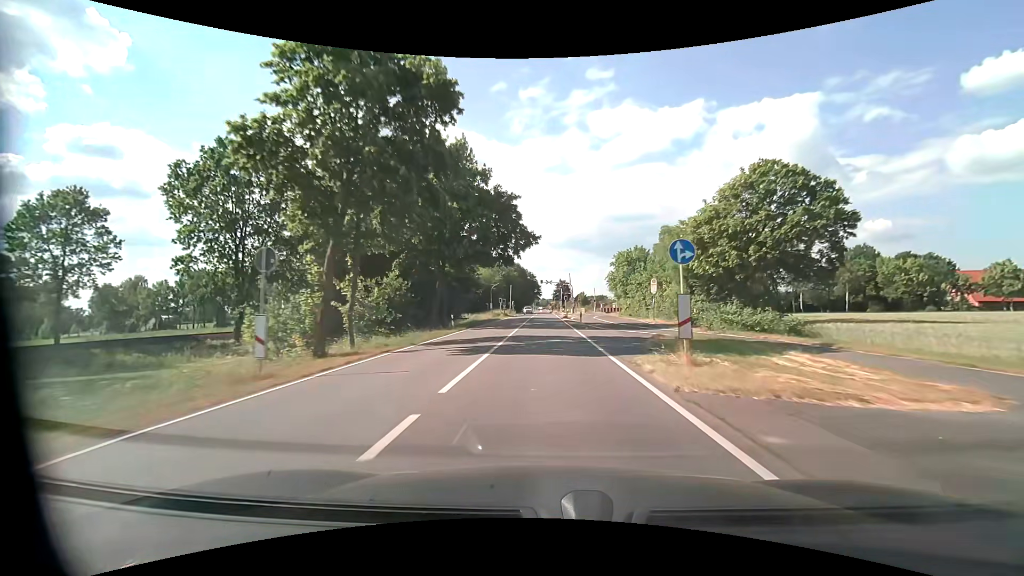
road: tertiary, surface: asphalt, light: Day
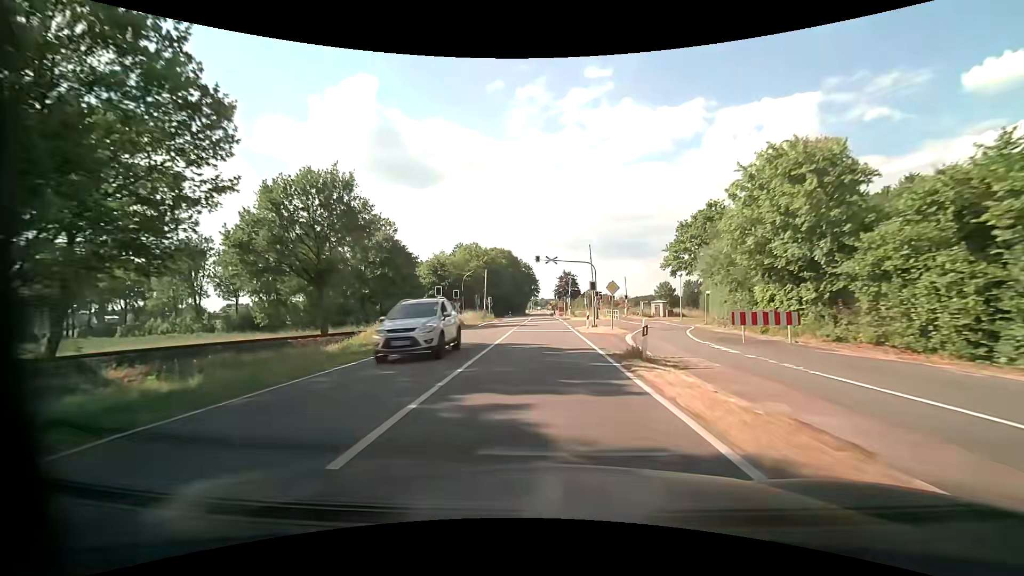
(+0.1, +44.3) m; 0°
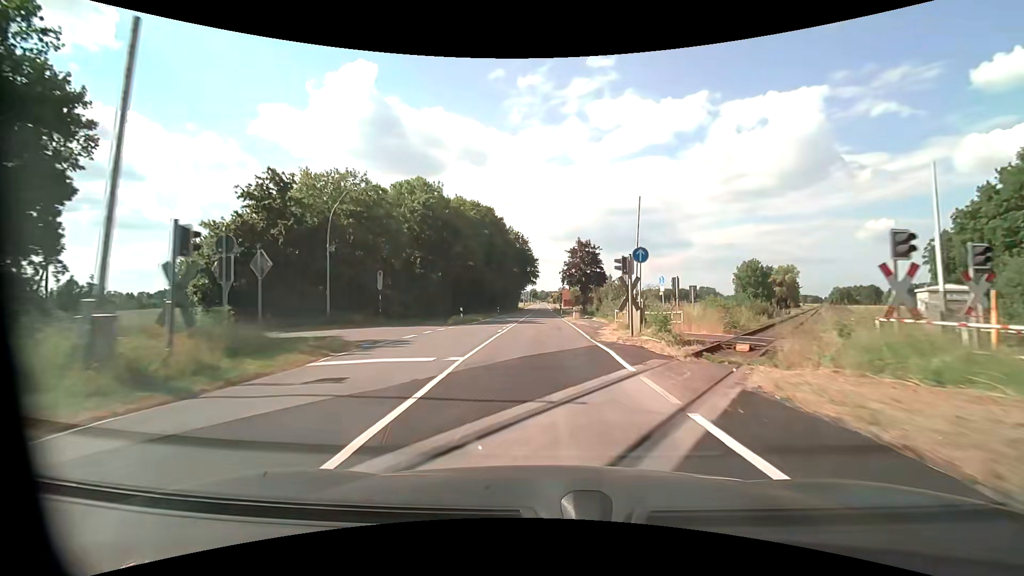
(-0.1, +54.2) m; 0°
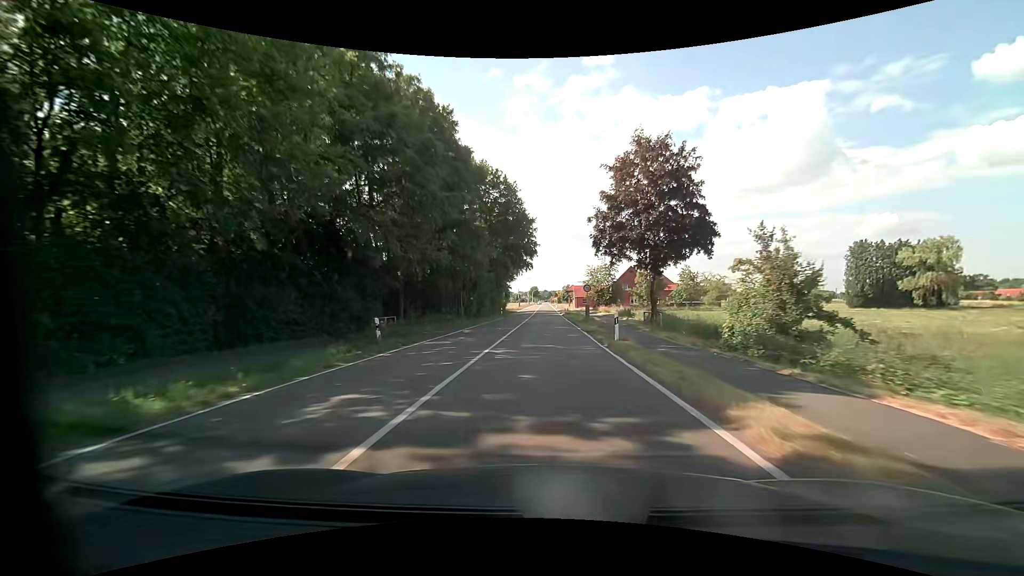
(+0.3, +51.4) m; 0°
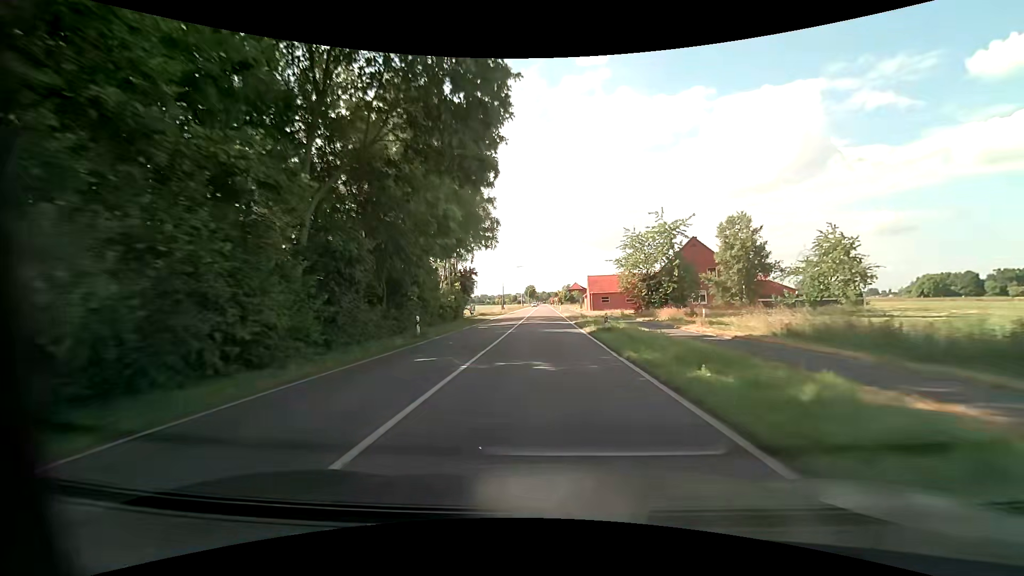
(0.0, +43.3) m; 0°
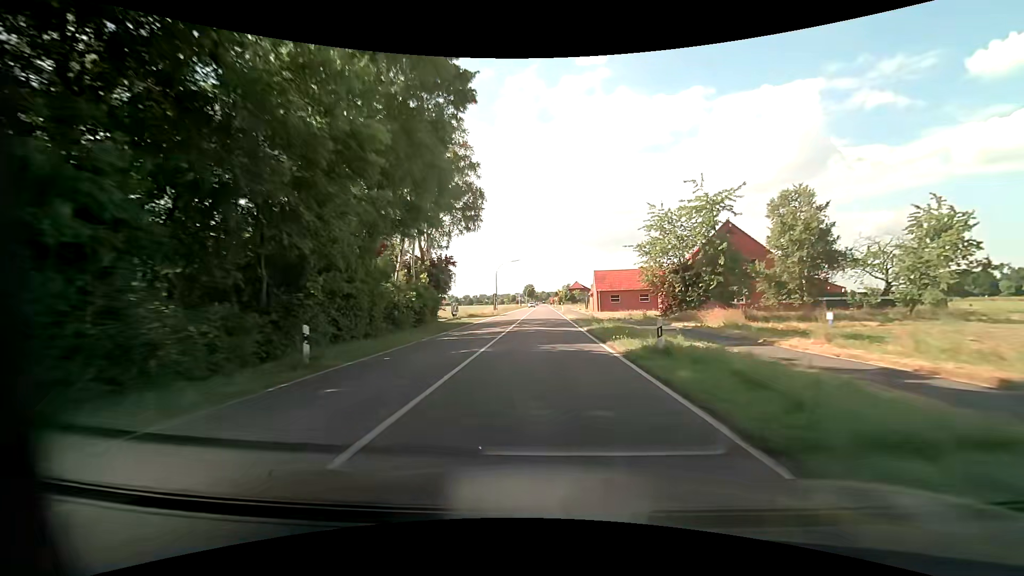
(0.0, +10.9) m; 0°
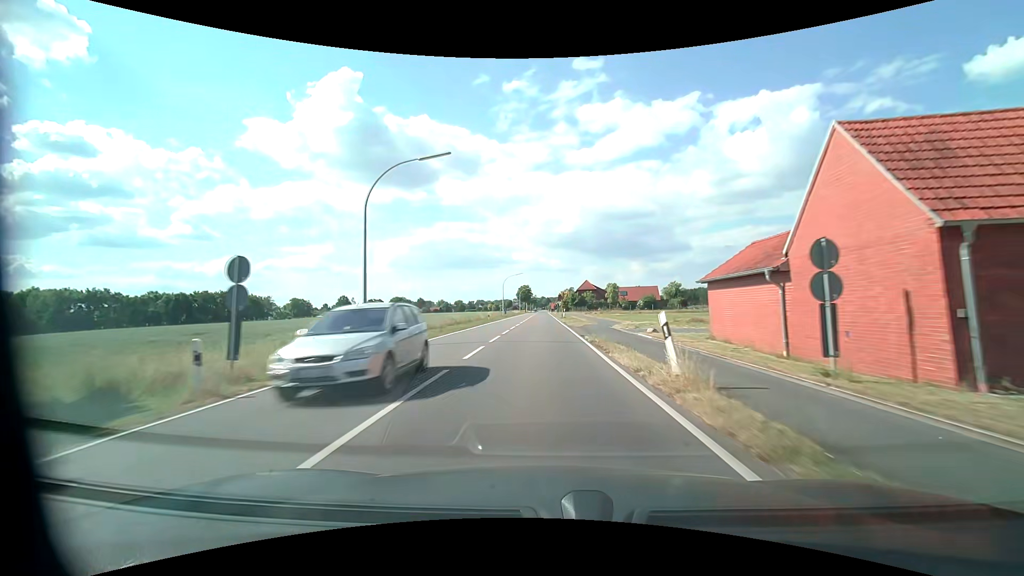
(+0.3, +54.9) m; 0°
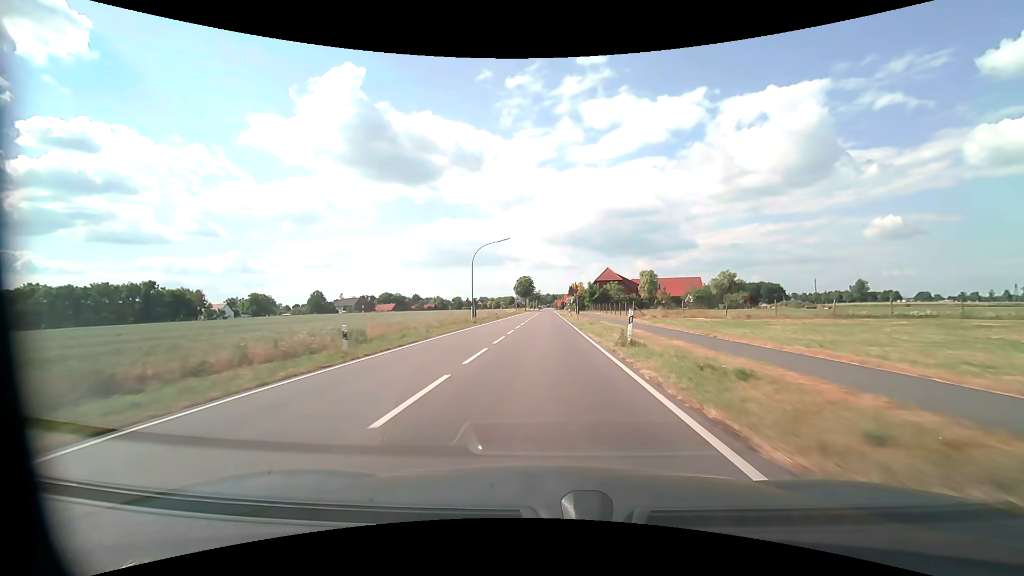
(-0.2, +44.1) m; -1°
